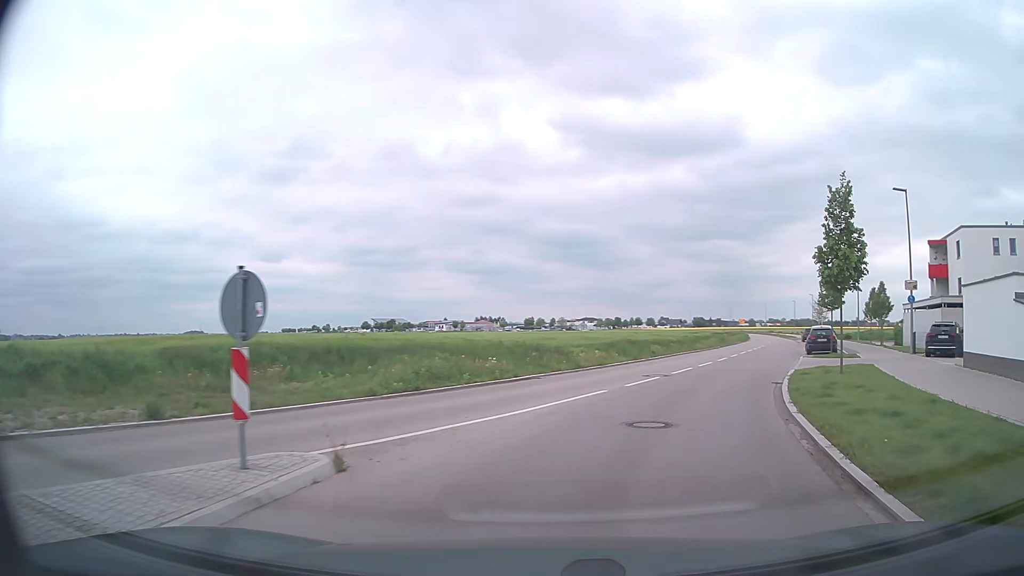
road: tertiary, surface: asphalt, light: Day
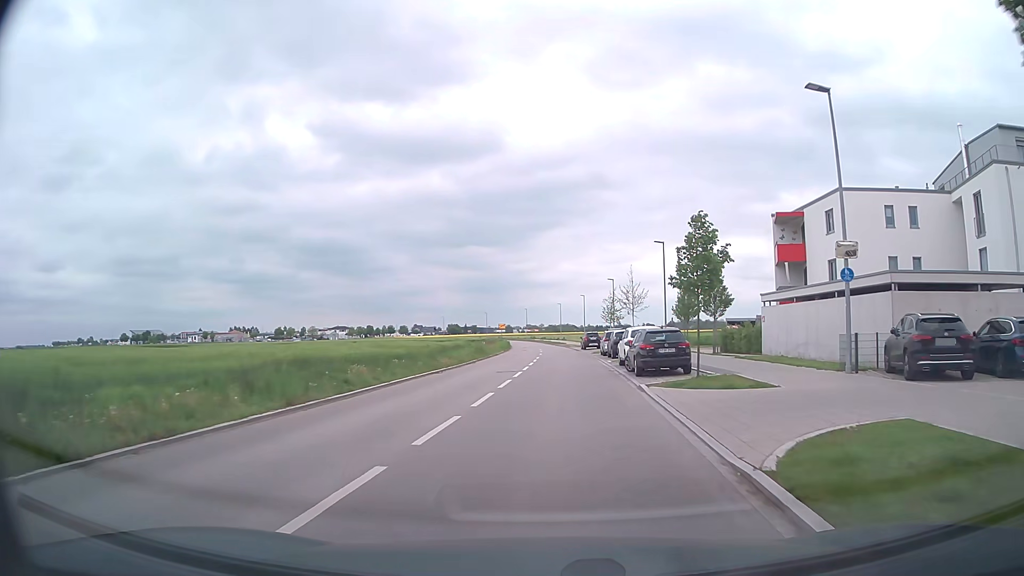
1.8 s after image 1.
(+3.8, +16.5) m; +21°
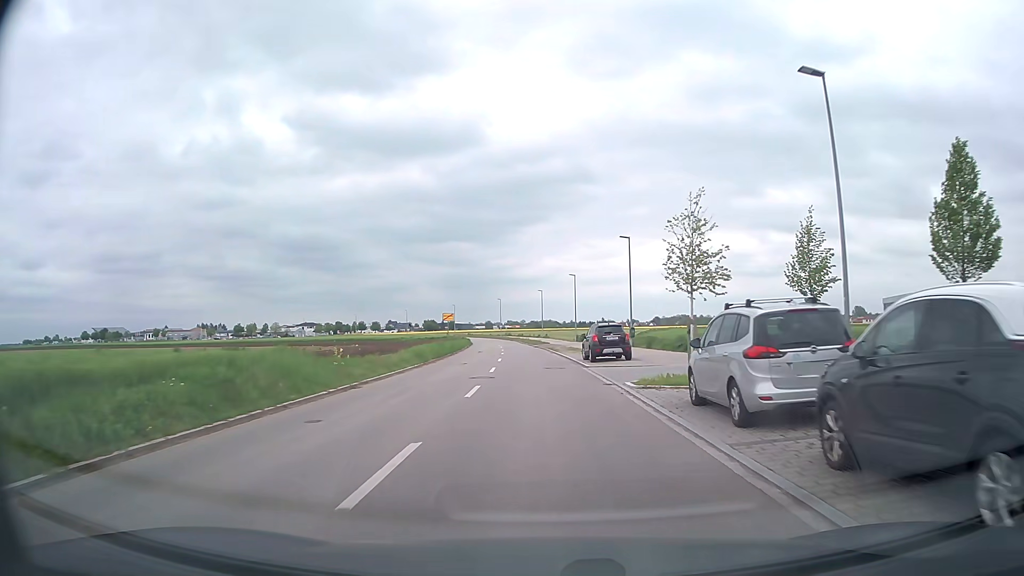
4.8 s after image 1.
(+0.9, +35.0) m; +1°
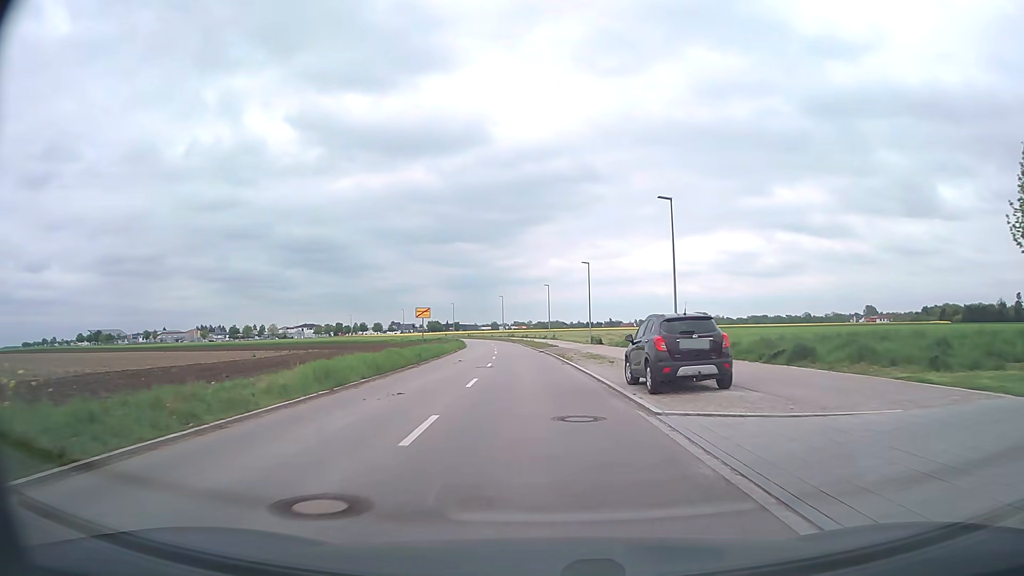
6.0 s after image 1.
(+0.1, +15.2) m; 0°
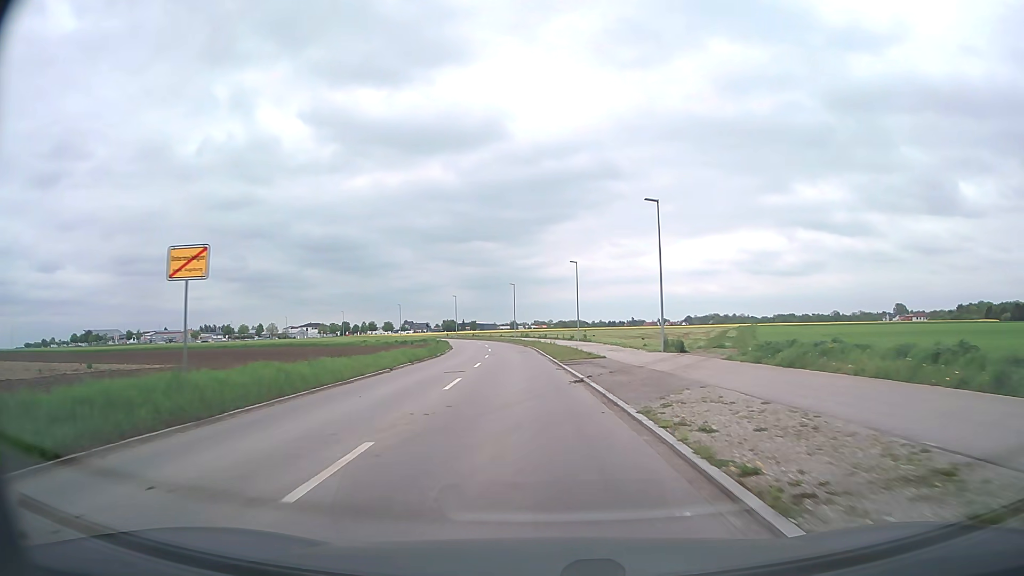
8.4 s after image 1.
(-0.6, +32.3) m; -2°
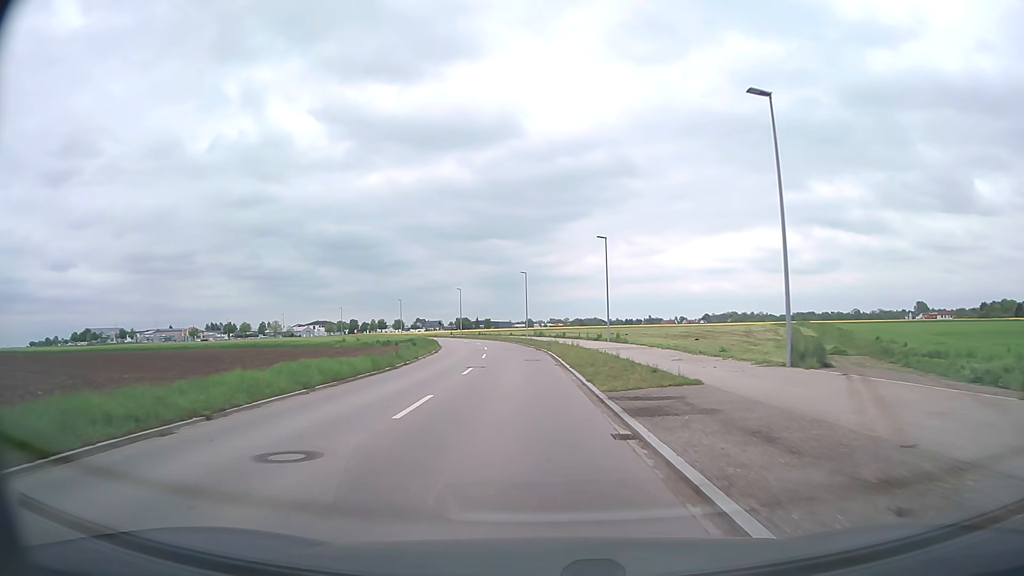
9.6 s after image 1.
(-0.2, +17.3) m; -1°
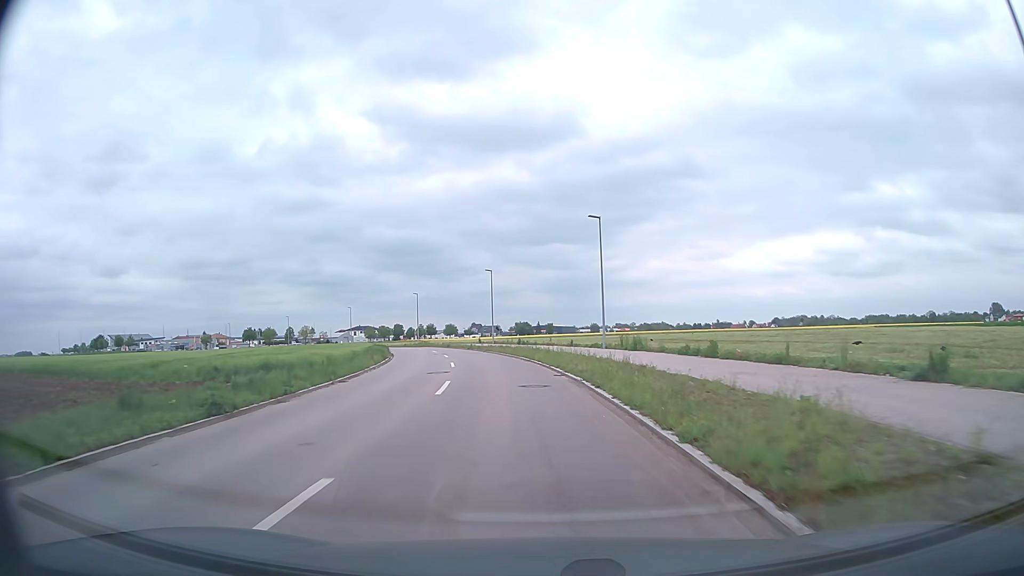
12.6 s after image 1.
(-1.9, +45.2) m; -5°
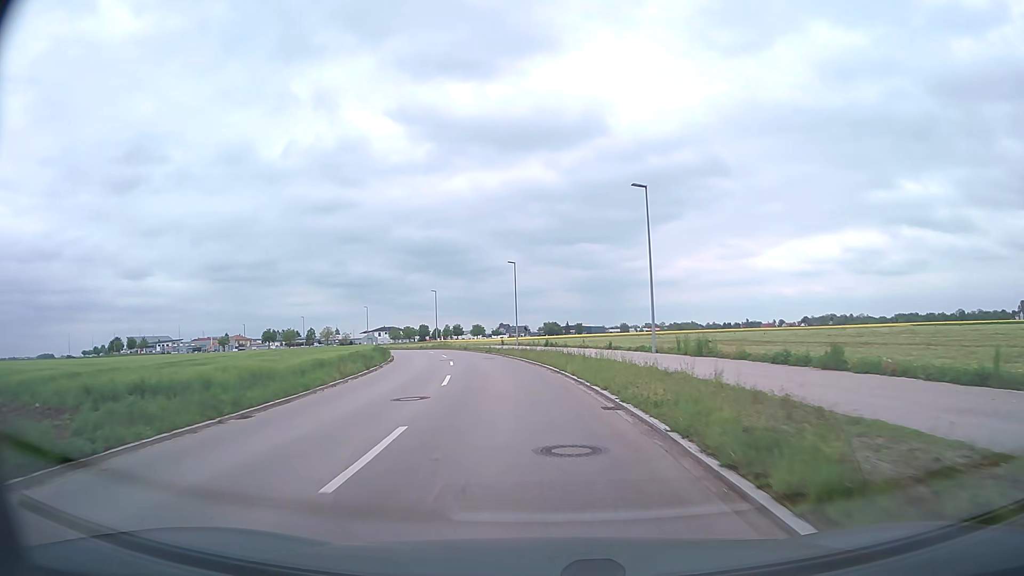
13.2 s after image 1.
(-0.2, +9.1) m; -3°
(0, +10) (-1, +20) (-2, +30) (-4, +40) (-6, +50) (-8, +59) (-11, +69) (-15, +78) (-19, +87) (-23, +96) m
